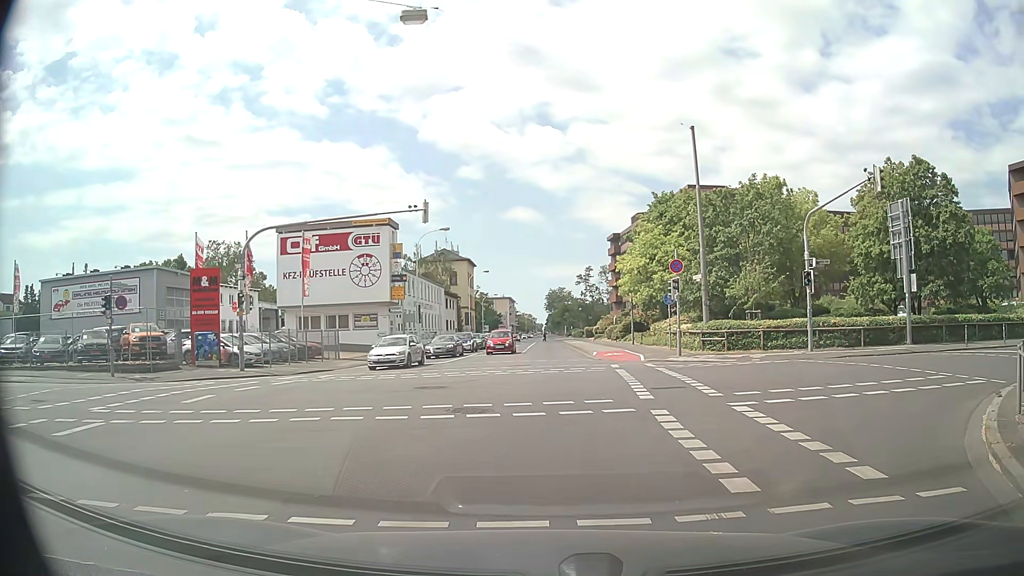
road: secondary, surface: asphalt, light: Day
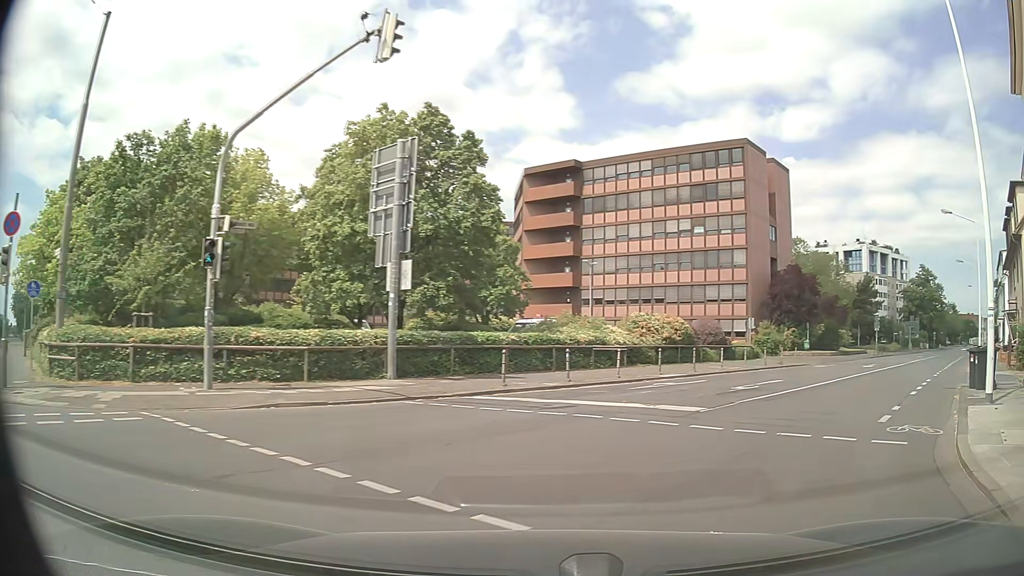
(+4.8, +12.3) m; +45°
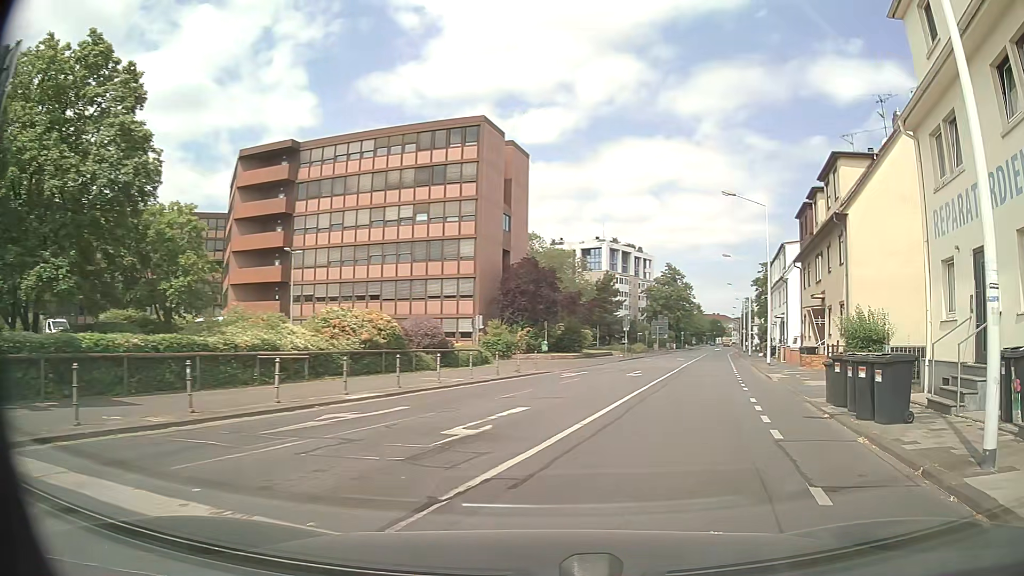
(+1.7, +7.3) m; +24°
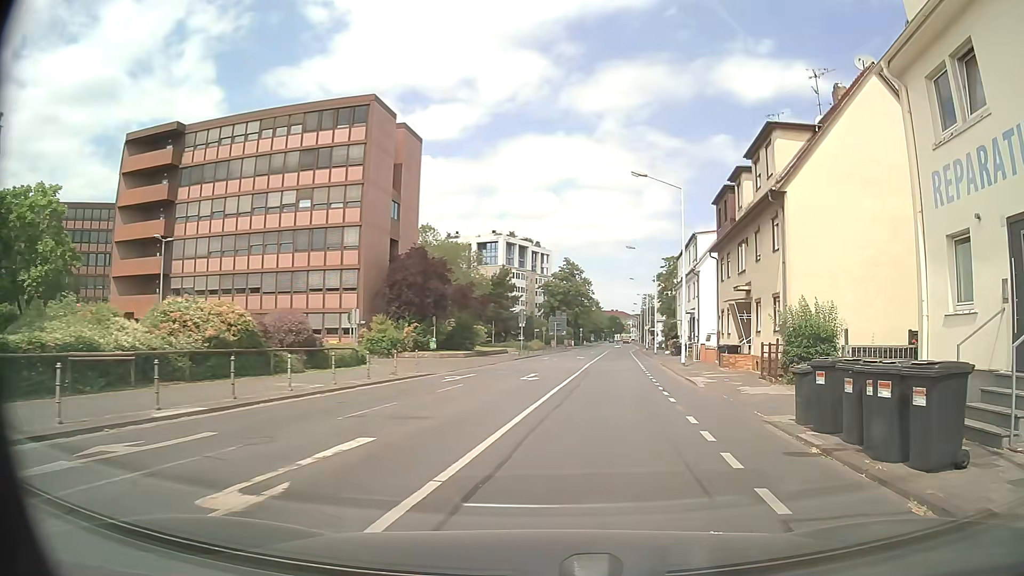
(+0.3, +4.2) m; +10°
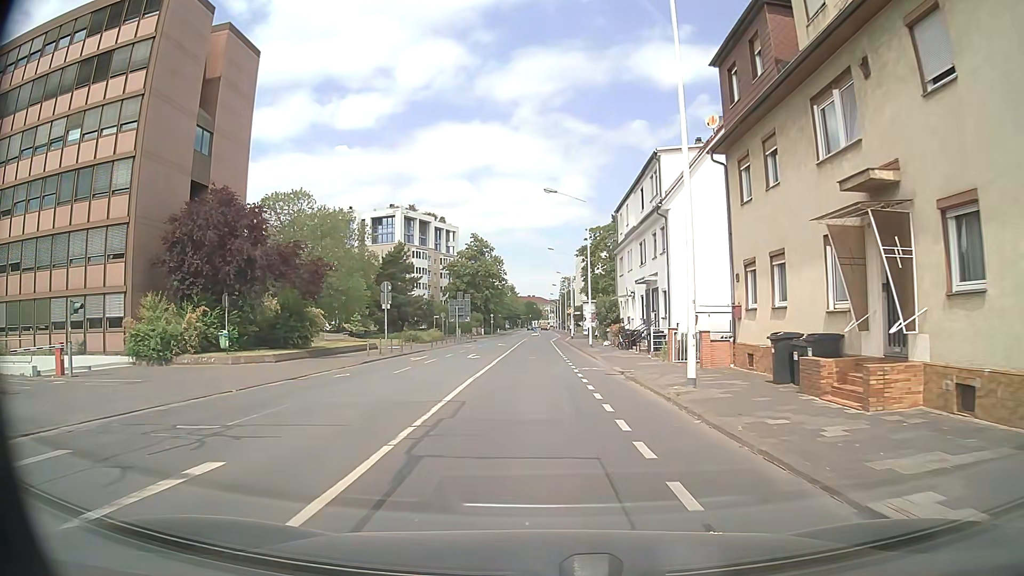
(+2.1, +19.8) m; +8°
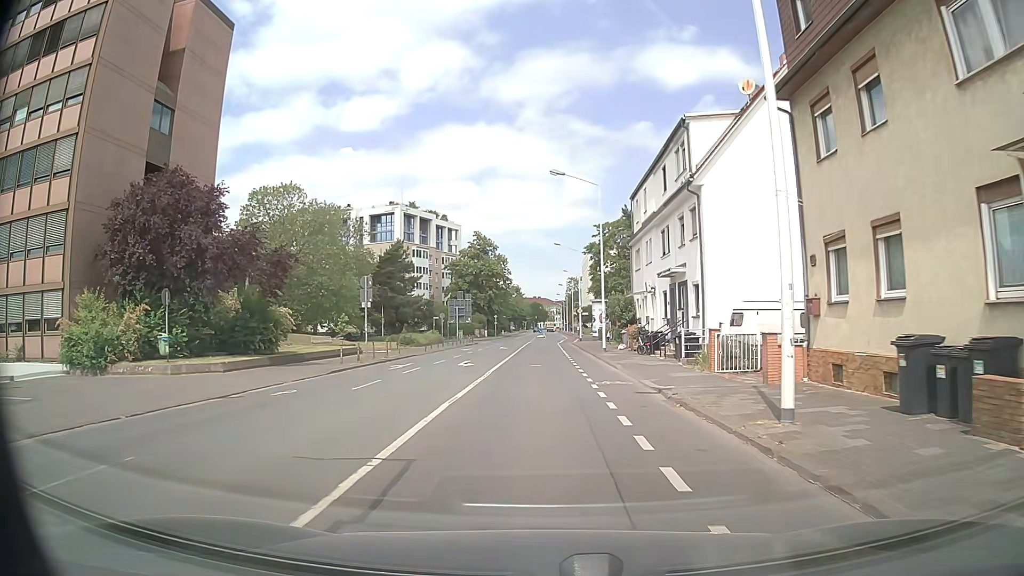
(0.0, +5.3) m; -1°
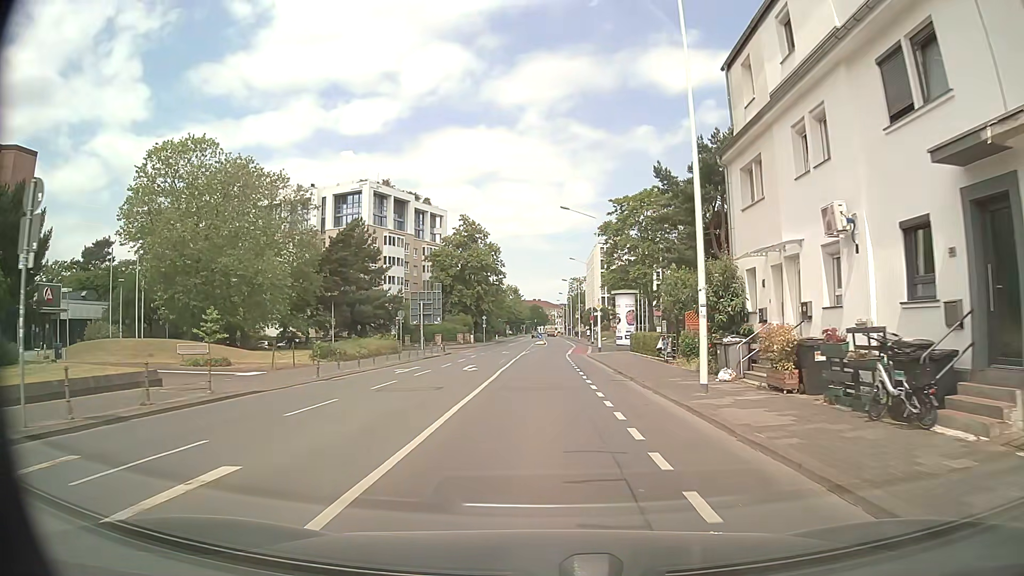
(-0.1, +22.6) m; 0°
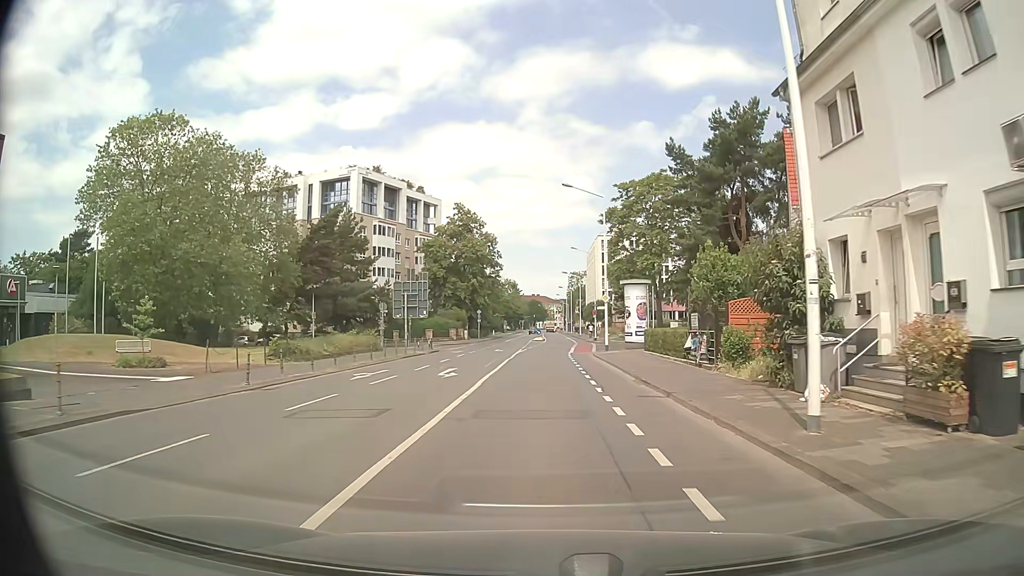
(0.0, +5.9) m; 0°
(0, +10) (0, +20) (0, +30) (+1, +40) (+1, +50) (+2, +60) (+2, +70) (+2, +80) (+3, +90) (+3, +100) m
